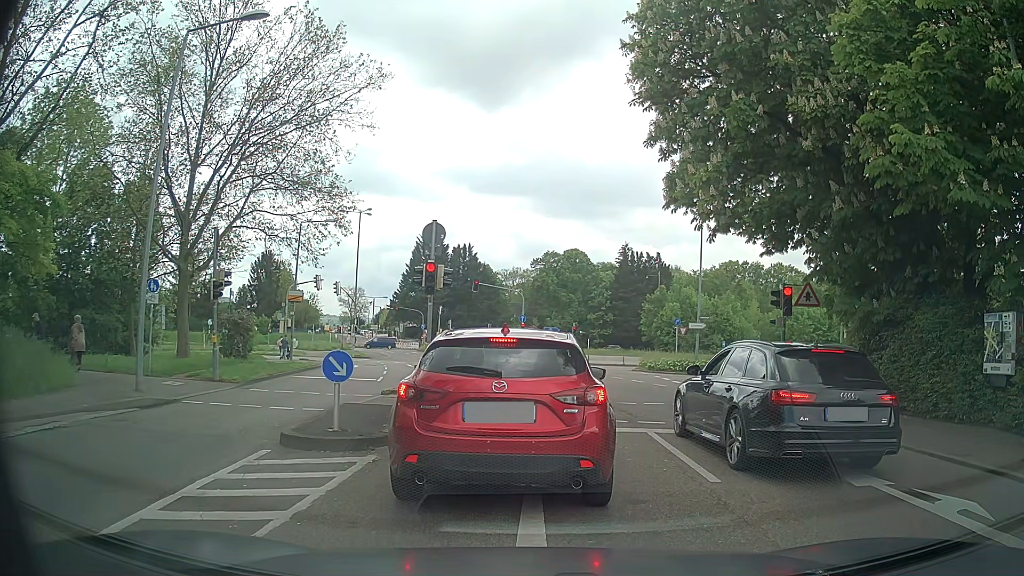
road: tertiary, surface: asphalt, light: Day
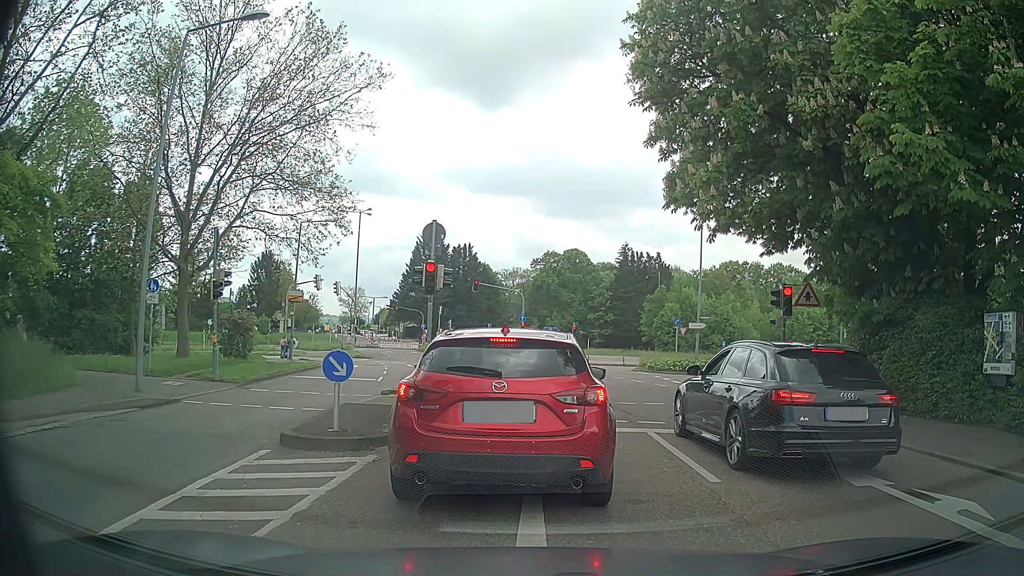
(0.0, 0.0) m; 0°
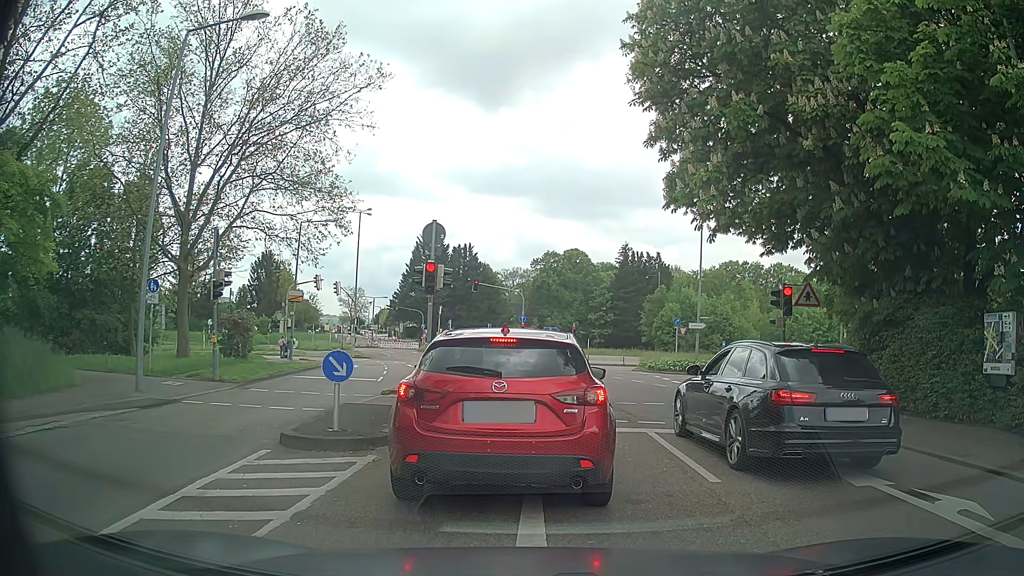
(0.0, 0.0) m; 0°
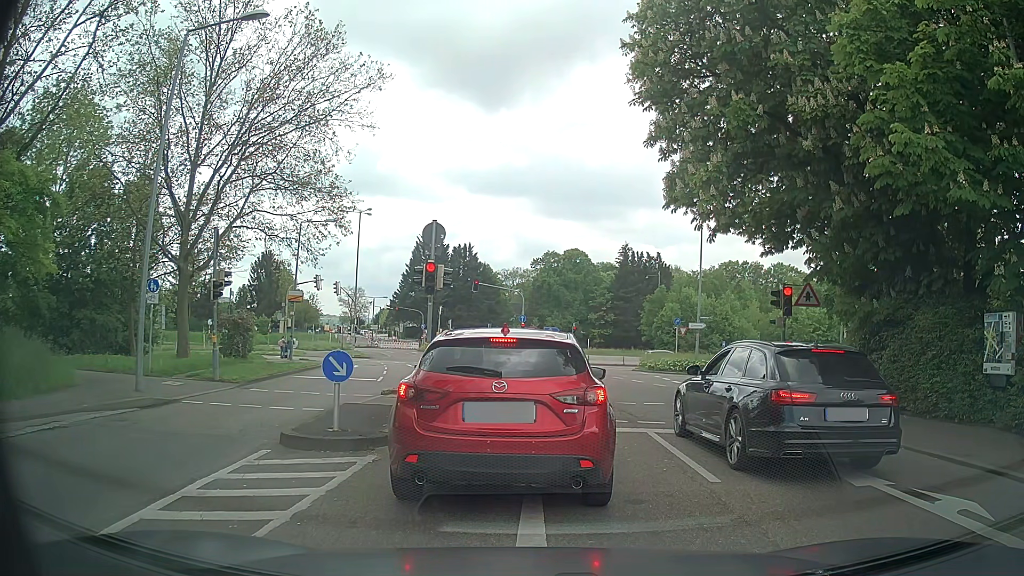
(0.0, 0.0) m; 0°
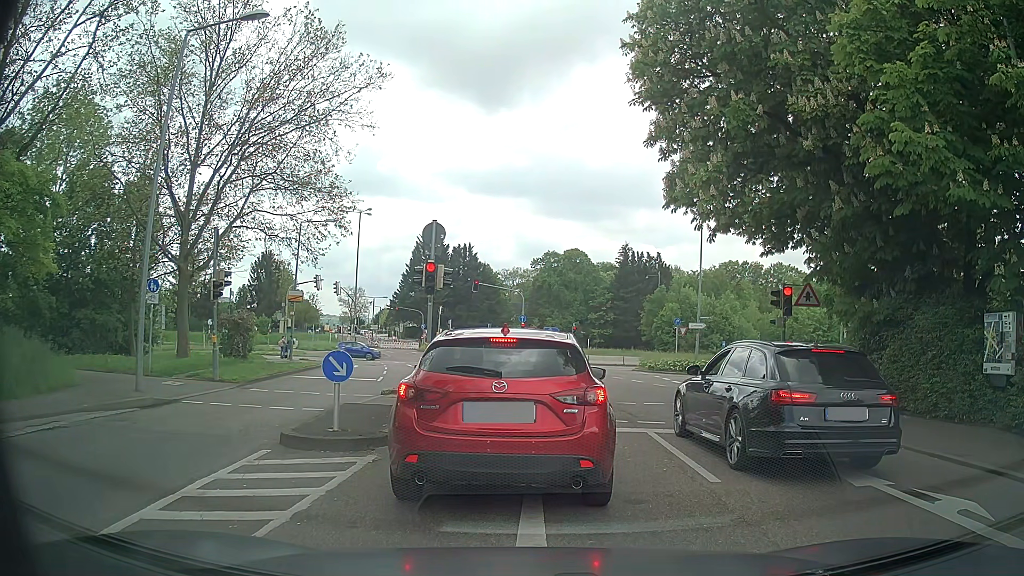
(0.0, 0.0) m; 0°
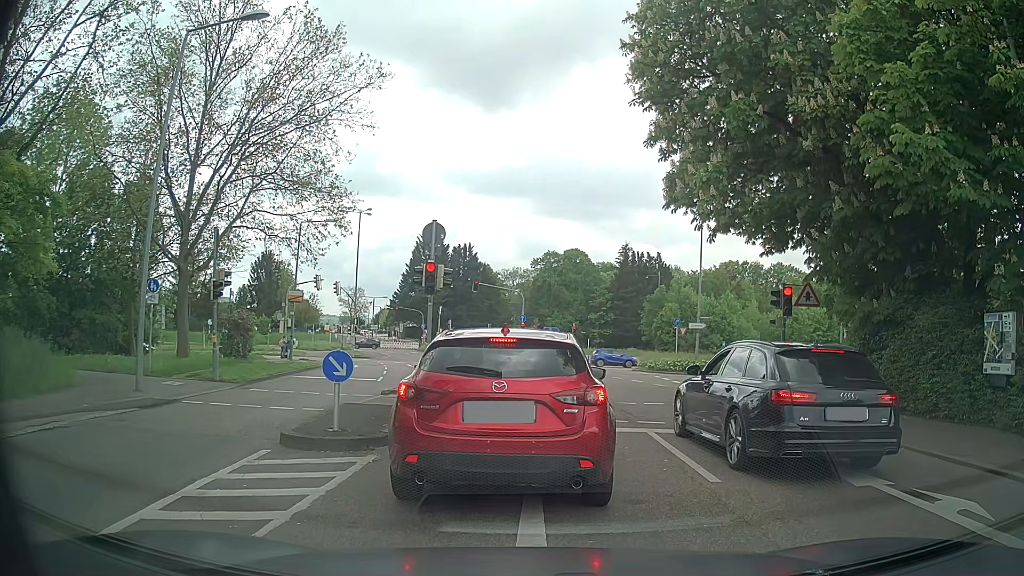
(0.0, 0.0) m; 0°
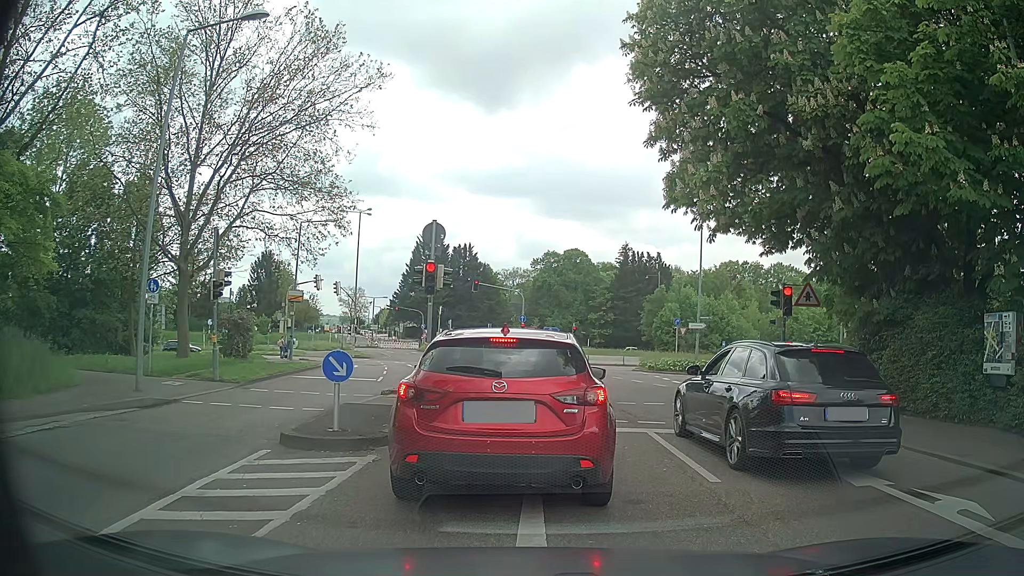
(0.0, 0.0) m; 0°
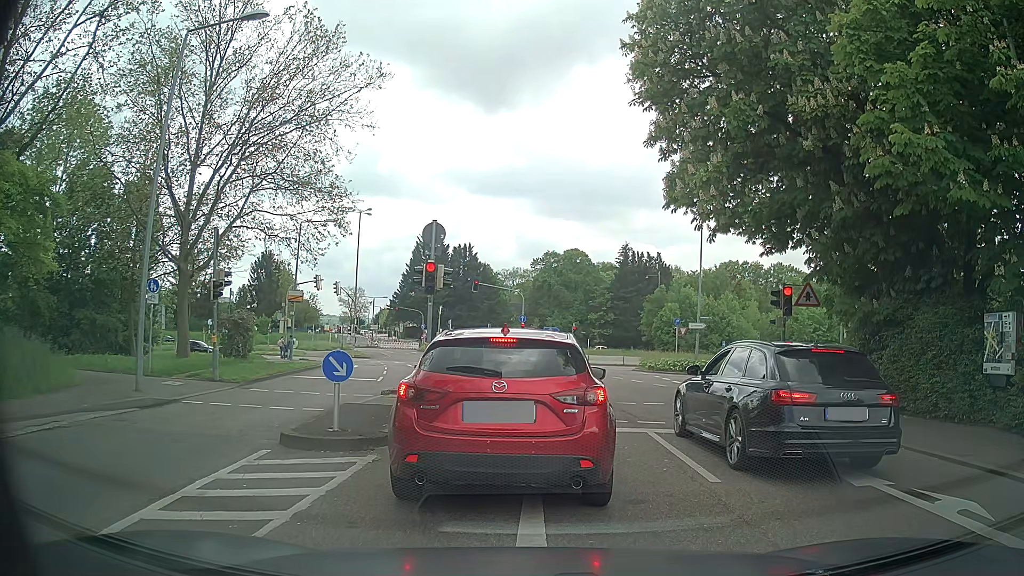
(0.0, 0.0) m; 0°
